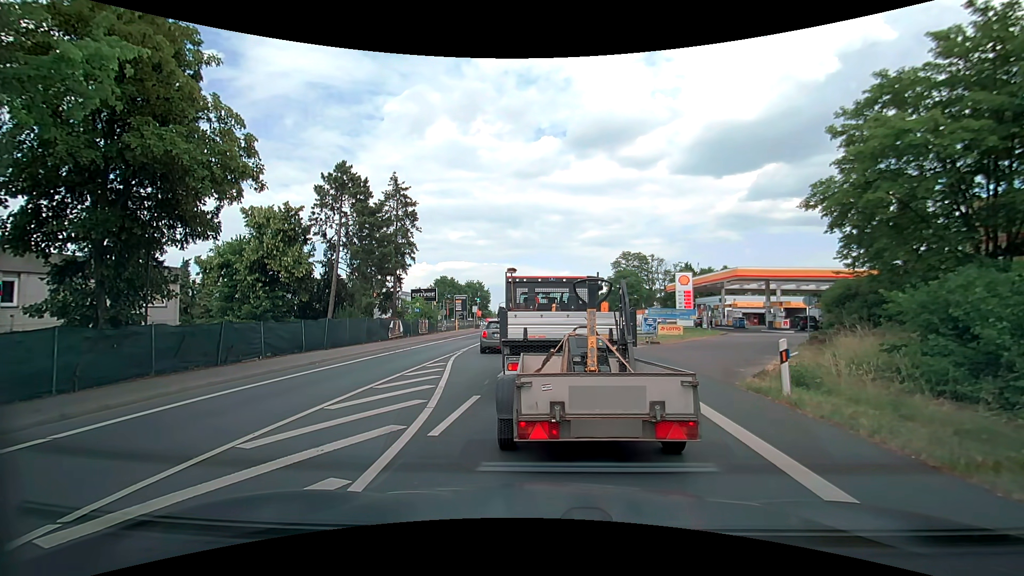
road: secondary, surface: asphalt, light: Day
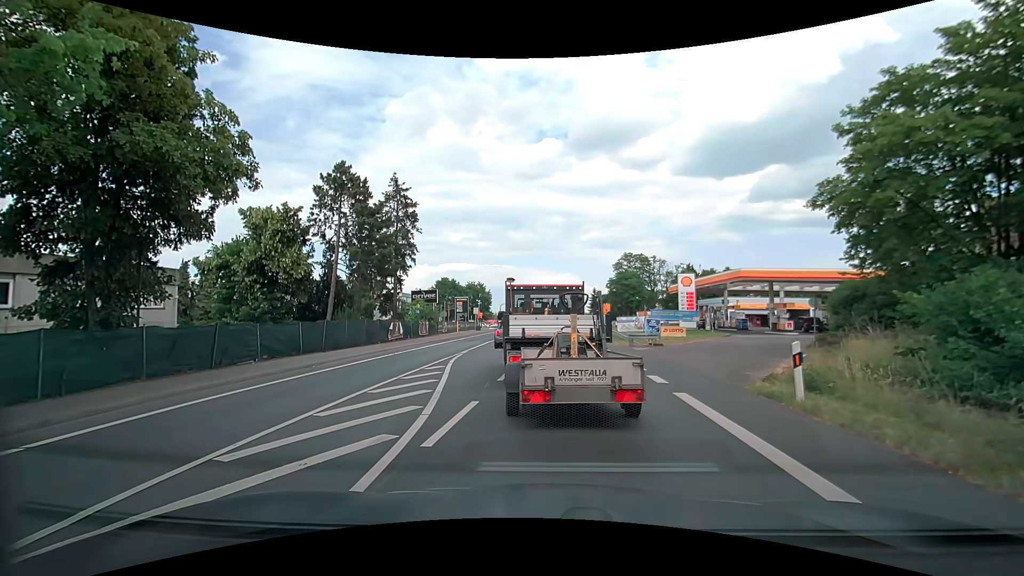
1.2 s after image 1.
(0.0, +0.4) m; 0°
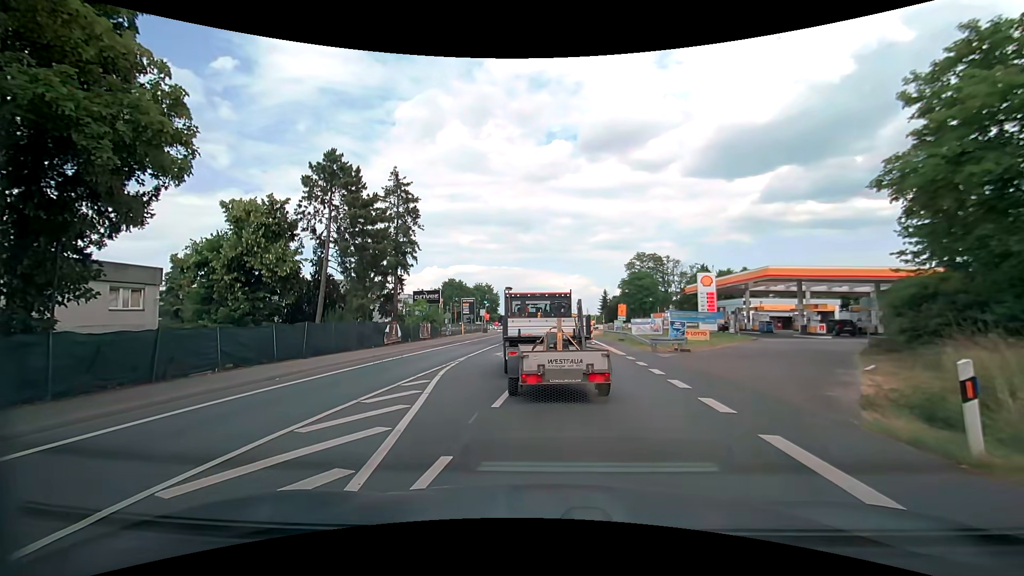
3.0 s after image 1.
(0.0, +3.6) m; -2°
(0, +10) (-1, +20) (-1, +30) (0, +40) (0, +50) (0, +60) (+1, +70) (+1, +80) (+2, +90) (+2, +100) m
